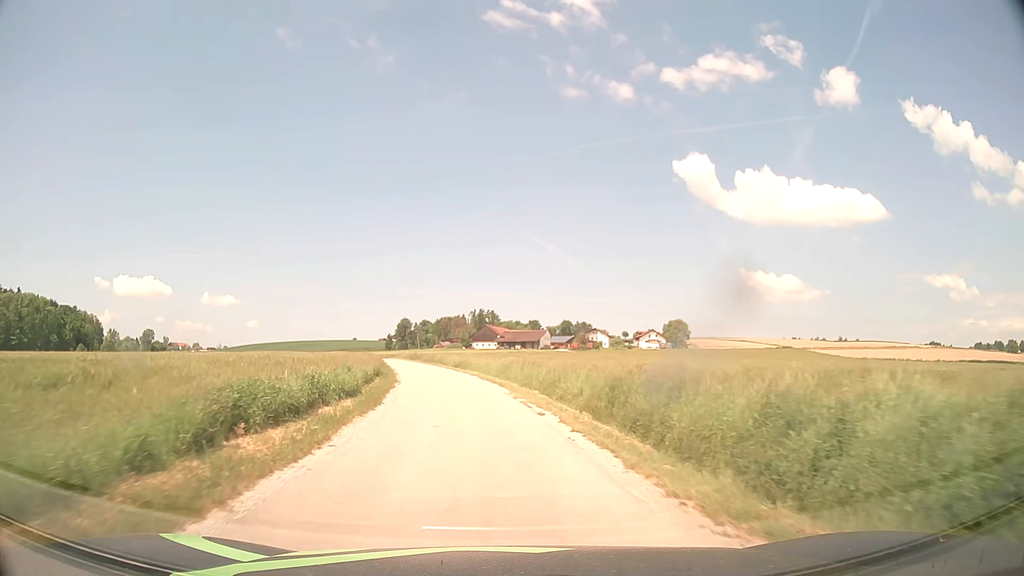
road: unclassified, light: Day
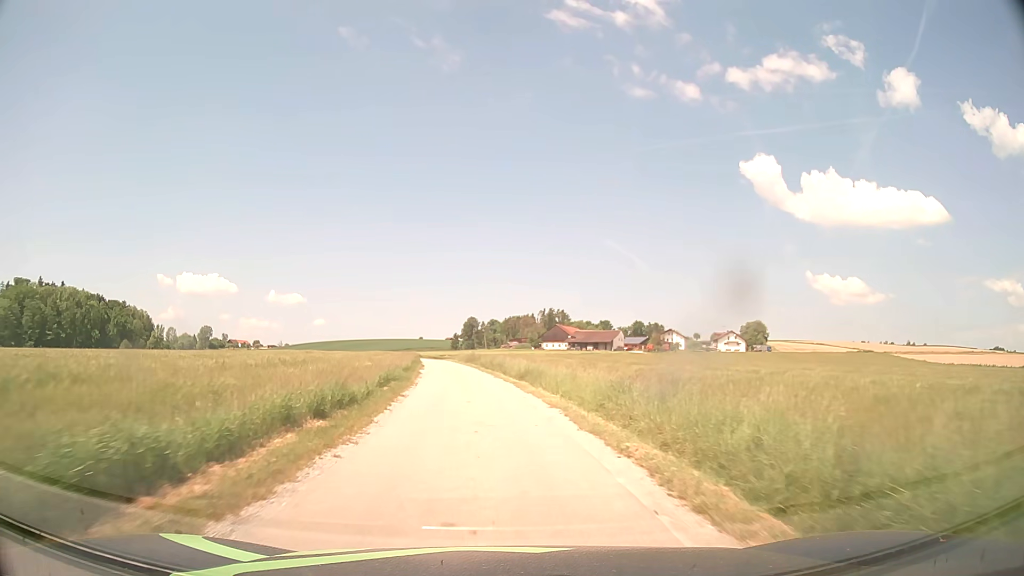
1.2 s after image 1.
(-1.0, +17.0) m; -6°
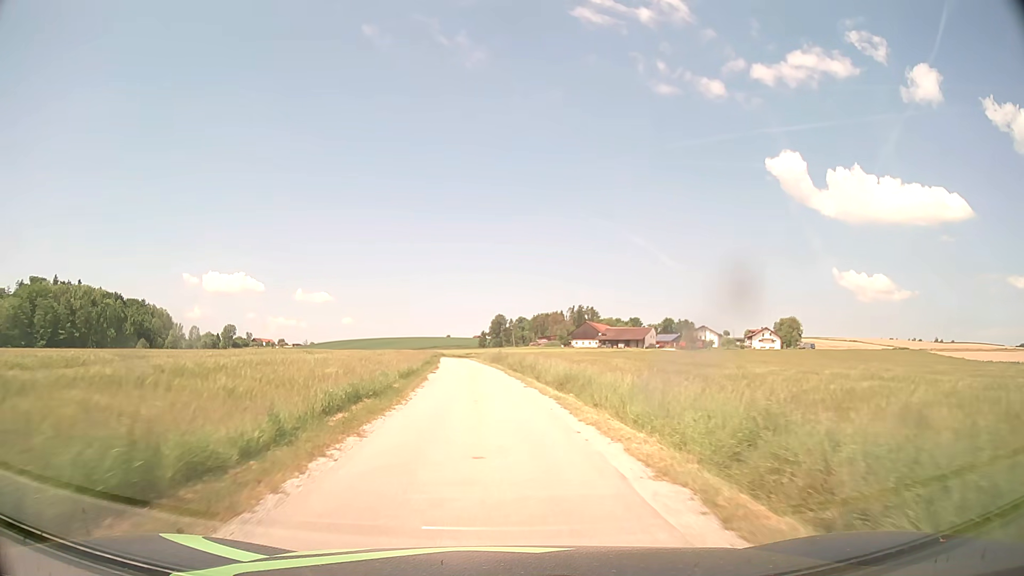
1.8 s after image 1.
(-0.2, +8.7) m; -2°
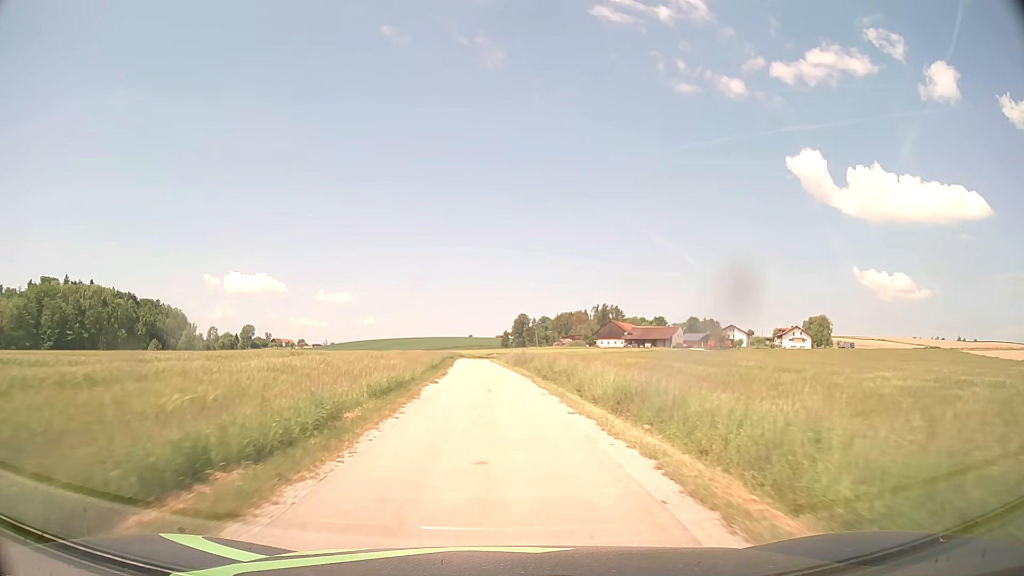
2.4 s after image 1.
(-0.2, +8.8) m; -2°
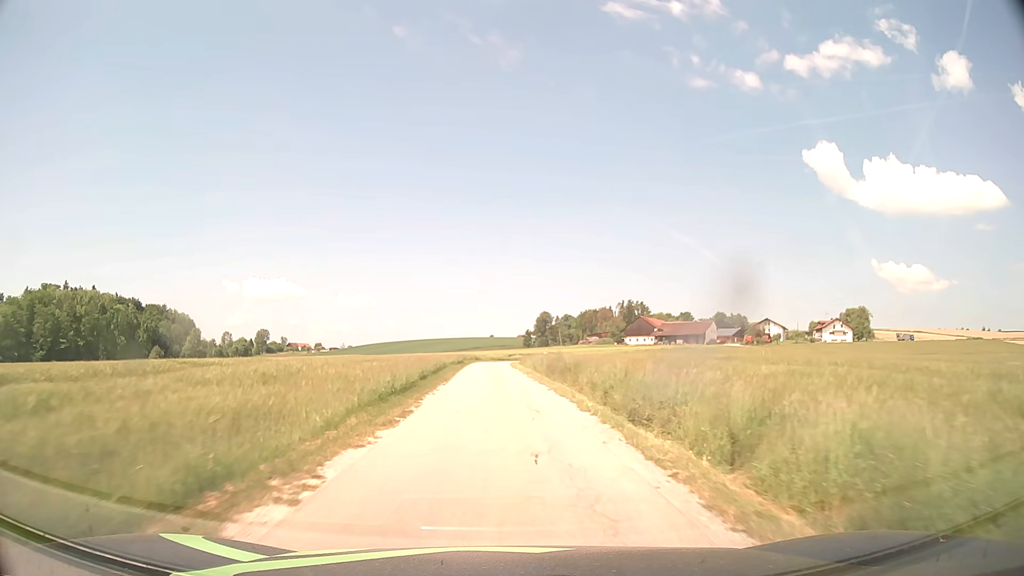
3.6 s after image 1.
(-0.4, +17.7) m; -2°
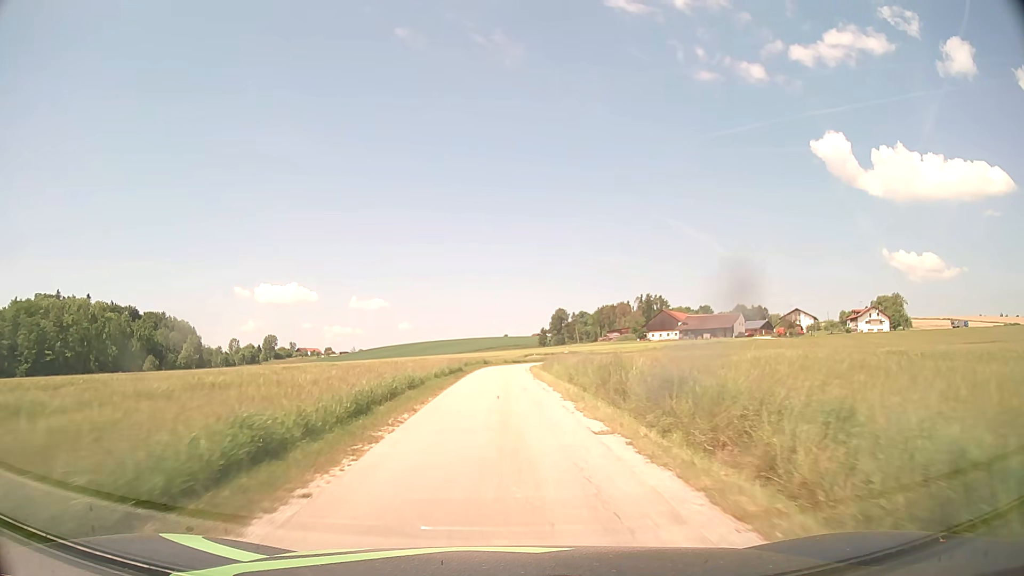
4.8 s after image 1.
(-0.2, +17.6) m; -1°
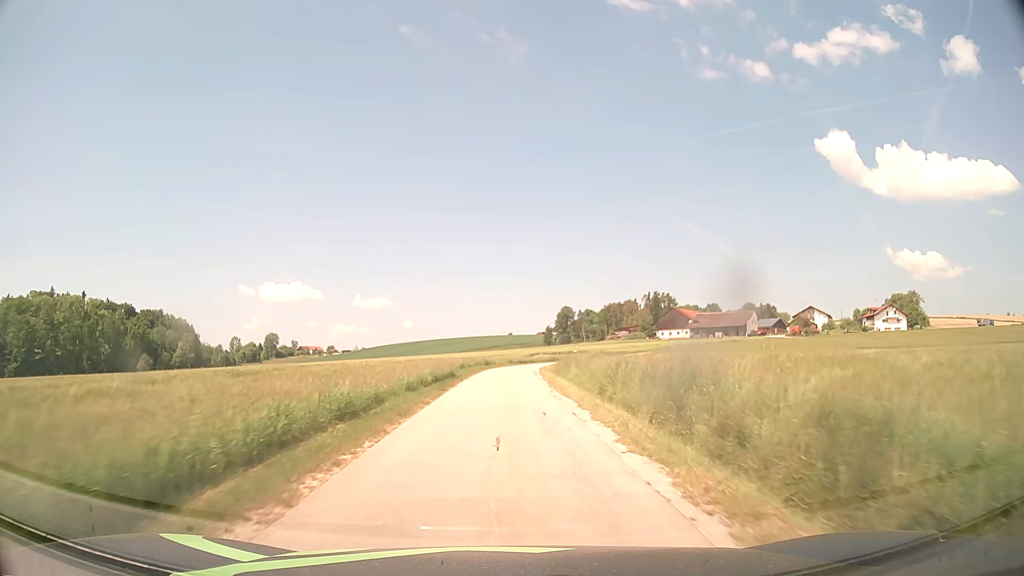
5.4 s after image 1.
(0.0, +8.8) m; 0°
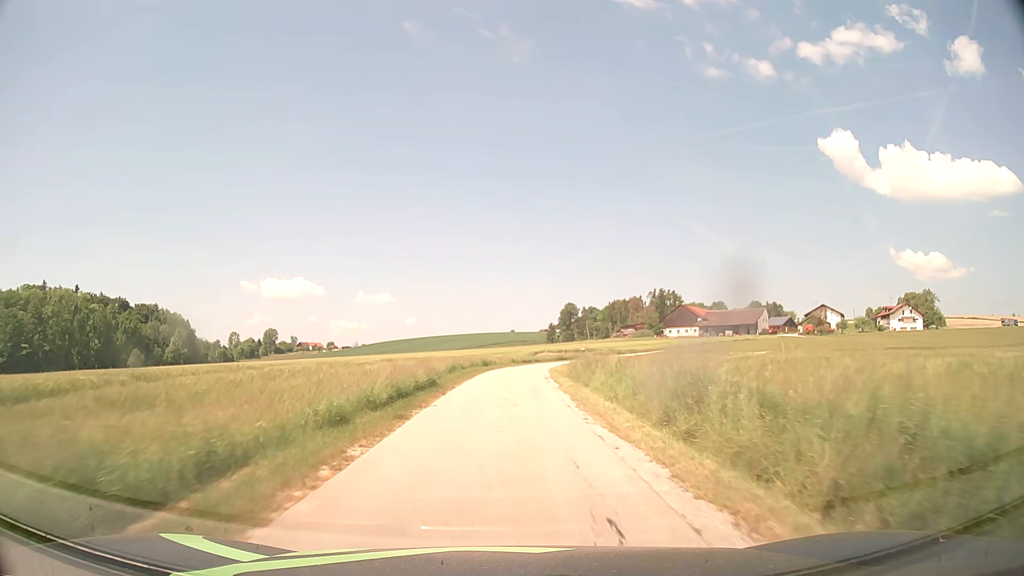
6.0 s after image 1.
(0.0, +8.7) m; 0°
